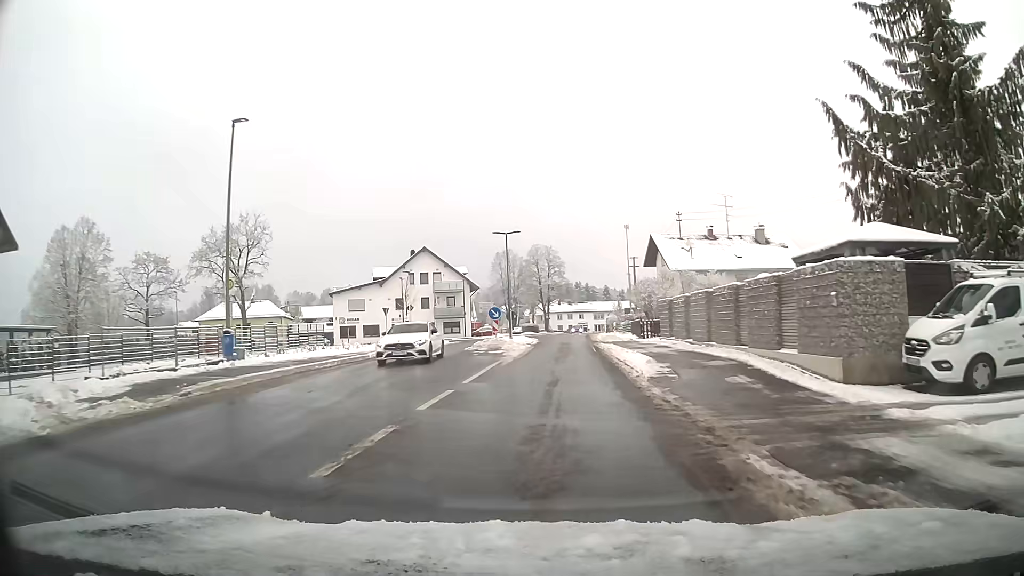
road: tertiary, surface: asphalt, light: Day
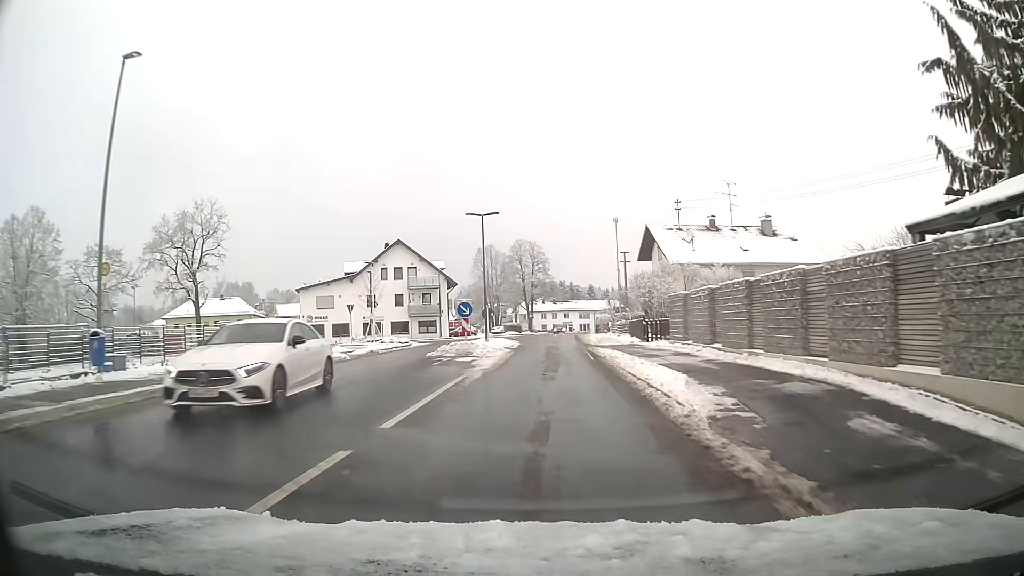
(+0.1, +6.4) m; +1°
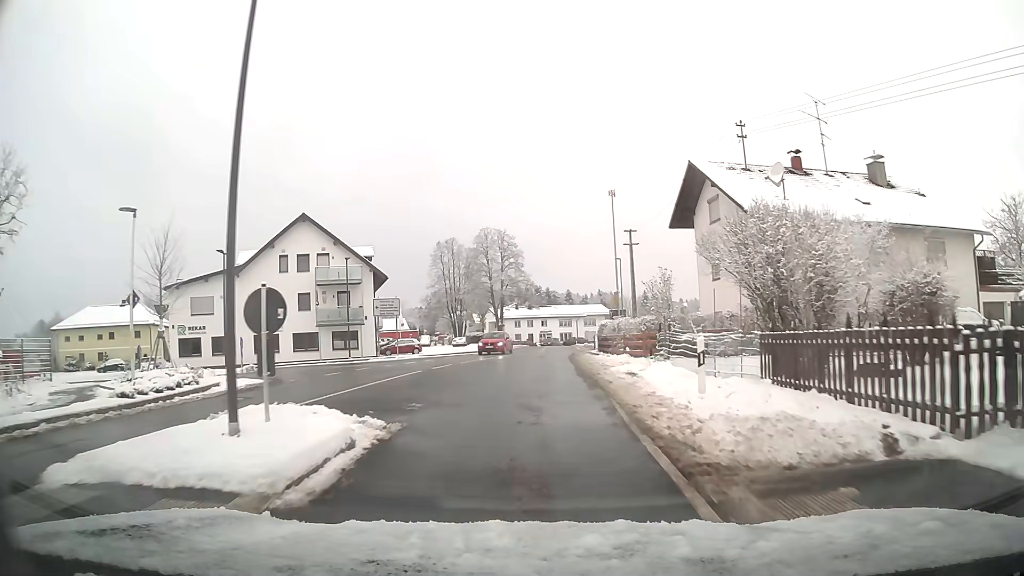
(+0.6, +25.2) m; +1°
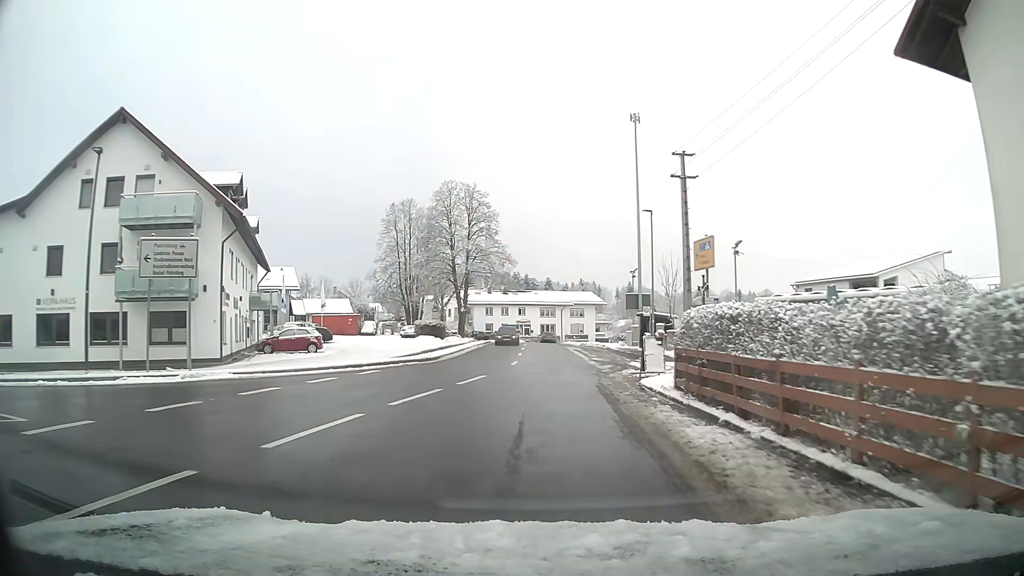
(+0.4, +25.2) m; +3°
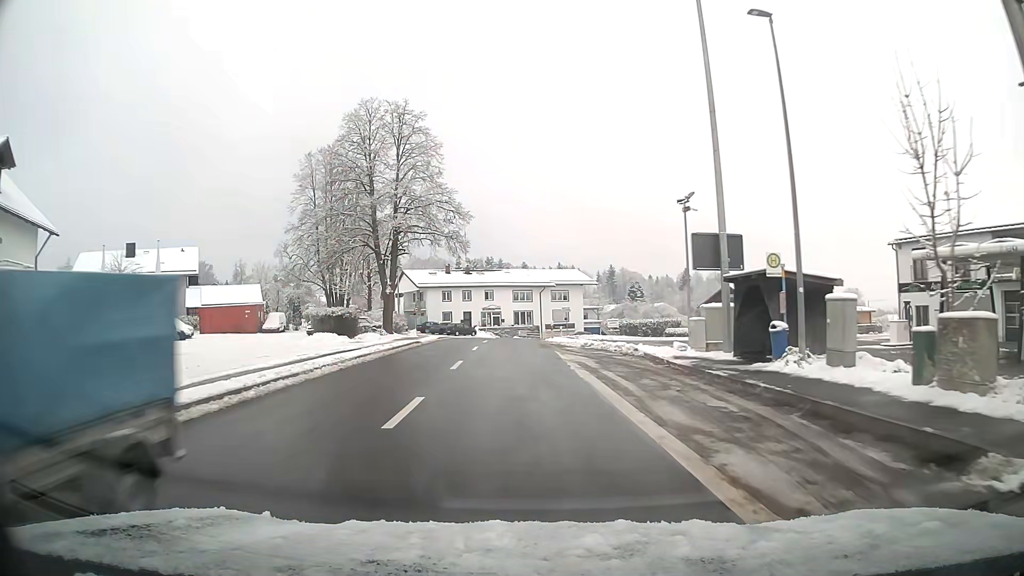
(+0.6, +25.6) m; +1°
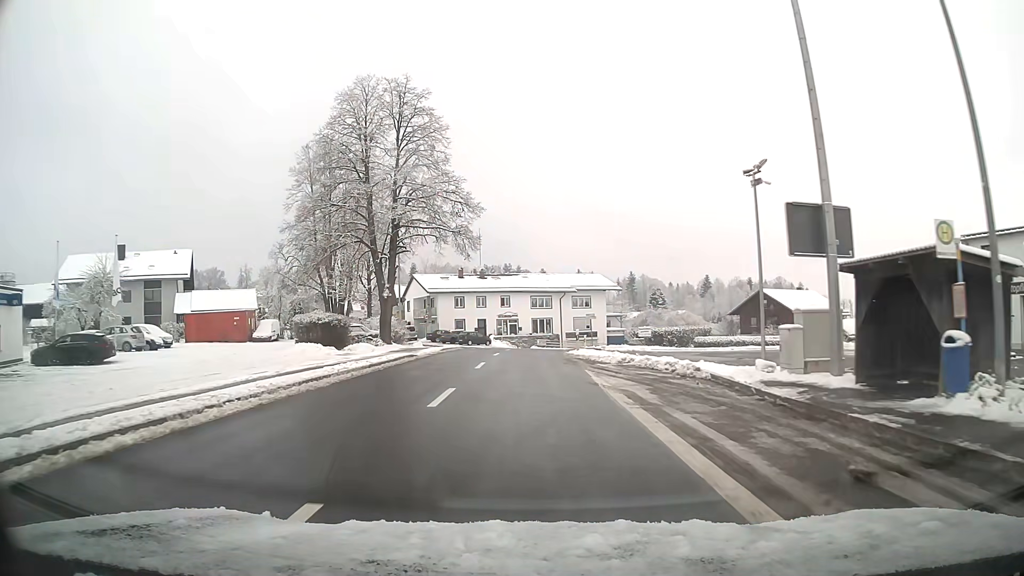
(-0.1, +6.4) m; -1°
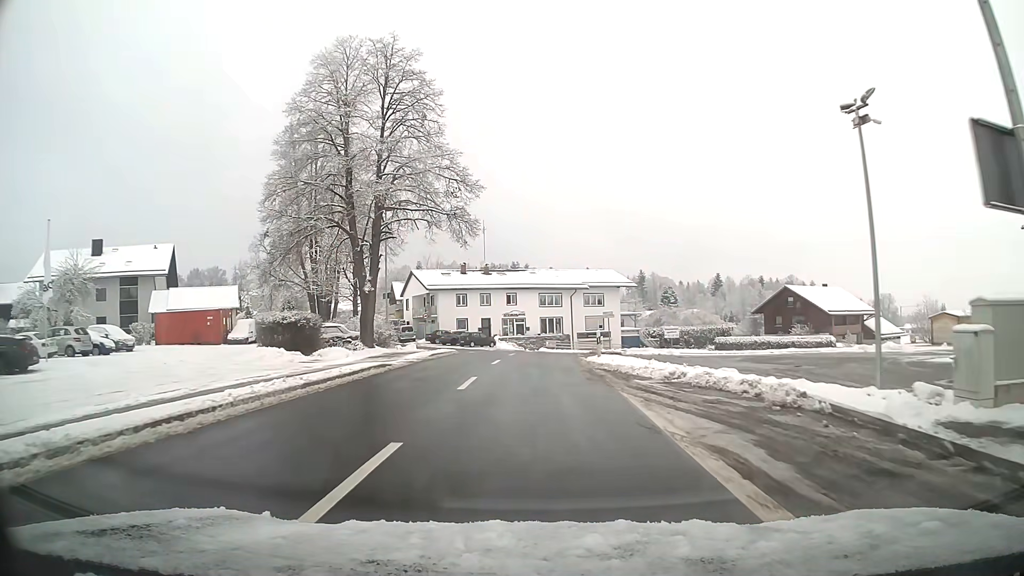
(0.0, +6.5) m; 0°
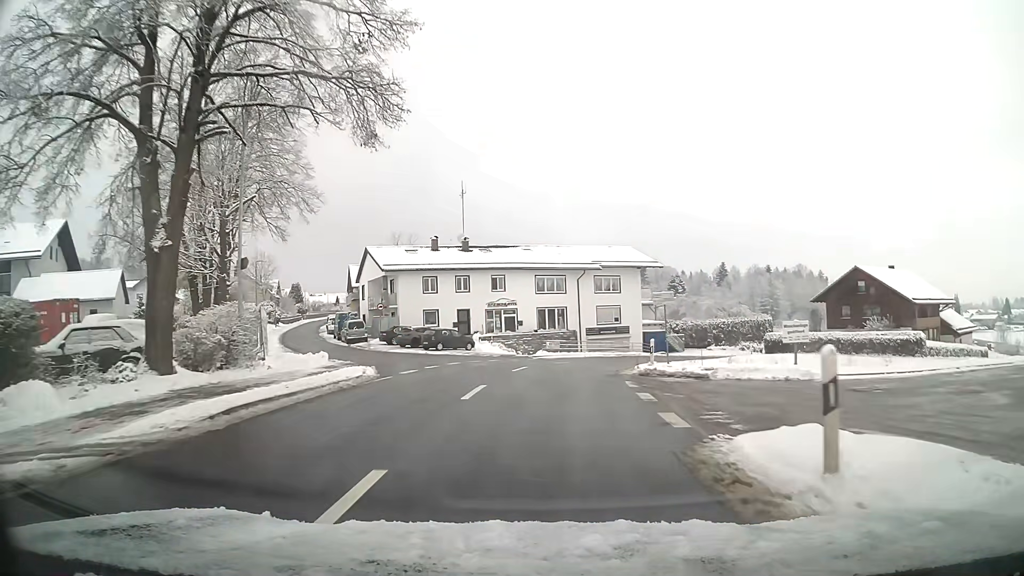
(+0.1, +19.7) m; +1°
(0, +10) (+1, +20) (+3, +30) (+6, +39) (+11, +48) (+16, +56) (+23, +64) (+30, +71) (+38, +77) (+45, +84) m
